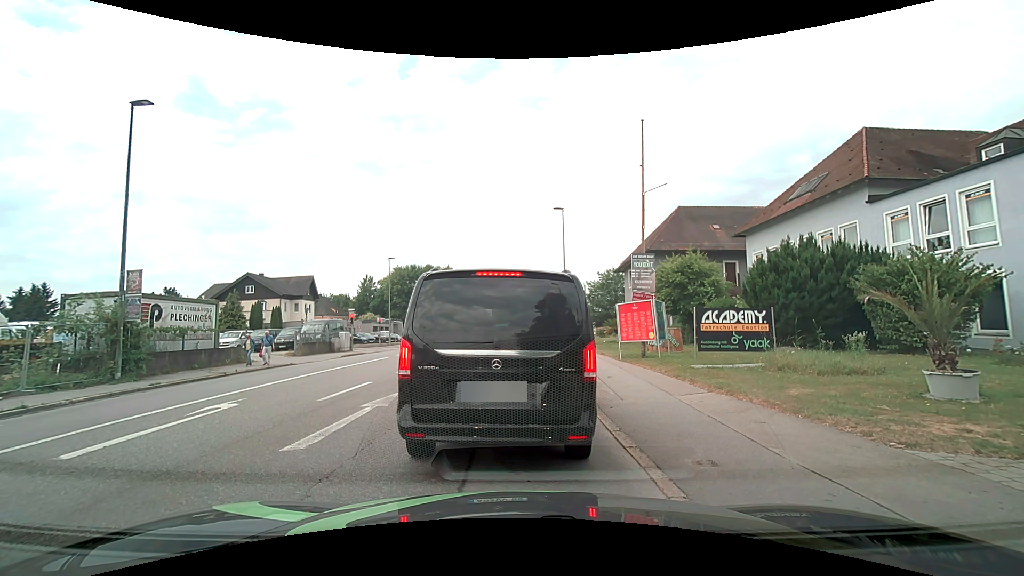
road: tertiary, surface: asphalt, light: Day
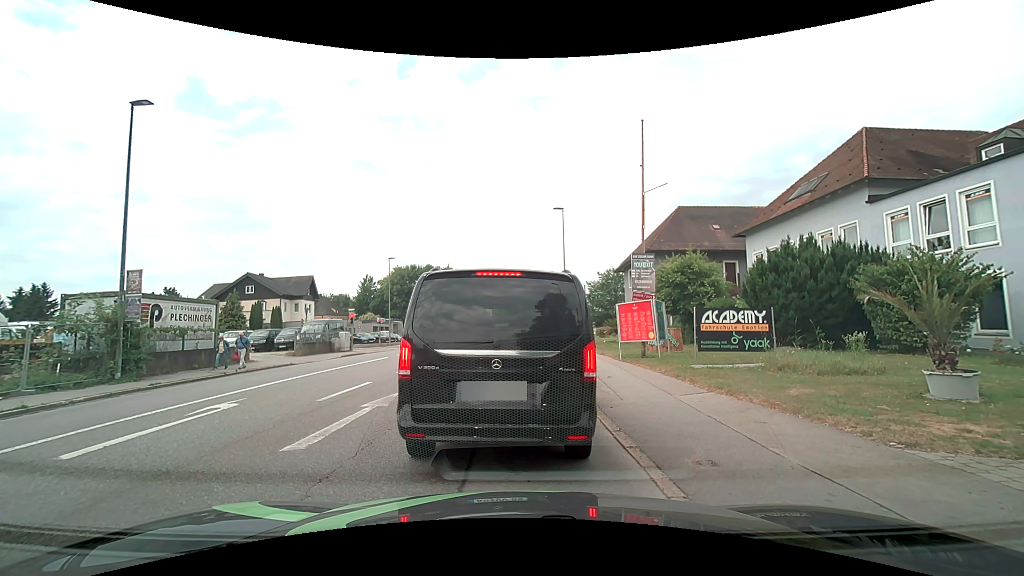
(0.0, 0.0) m; 0°
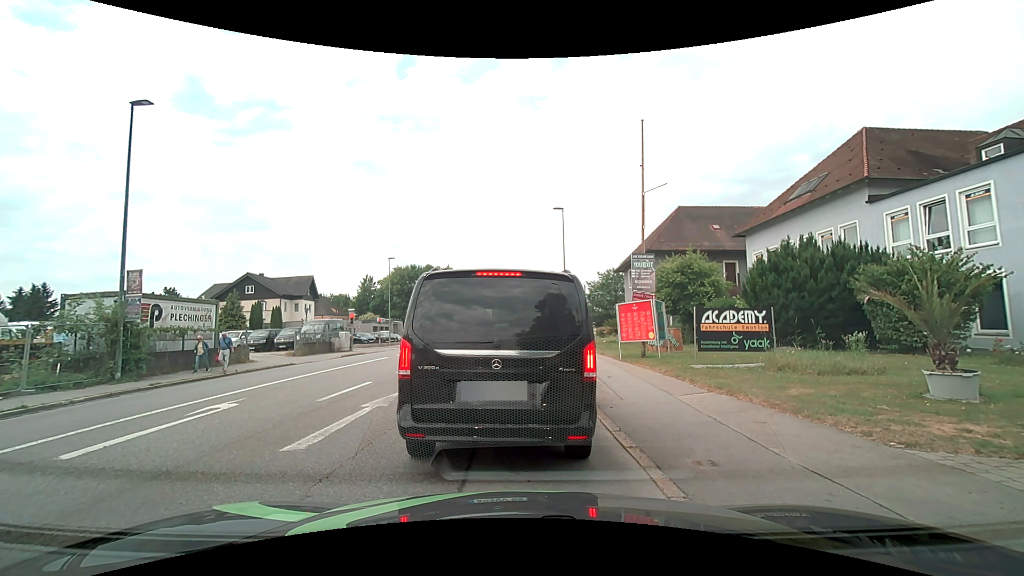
(0.0, 0.0) m; 0°
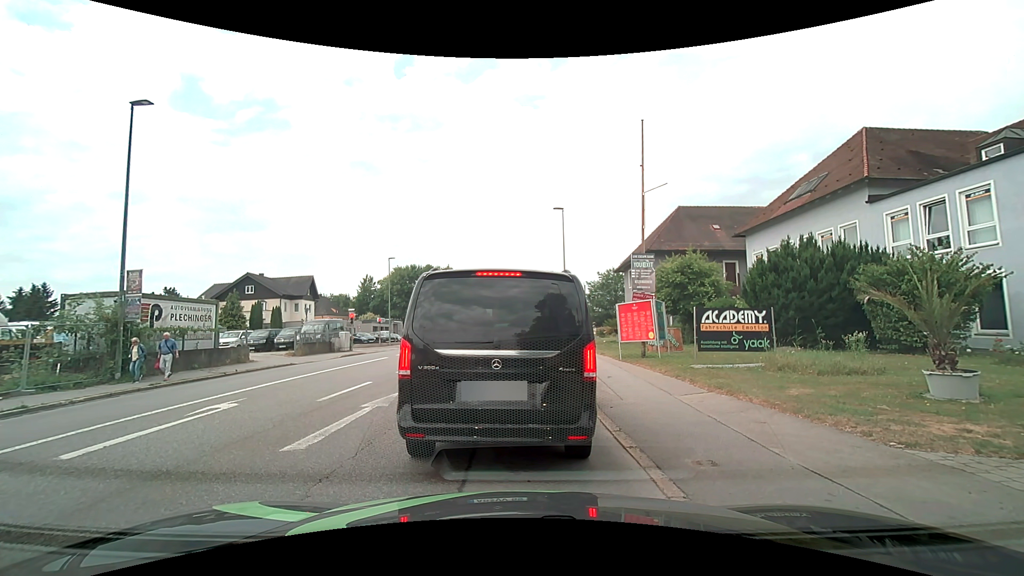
(0.0, 0.0) m; 0°
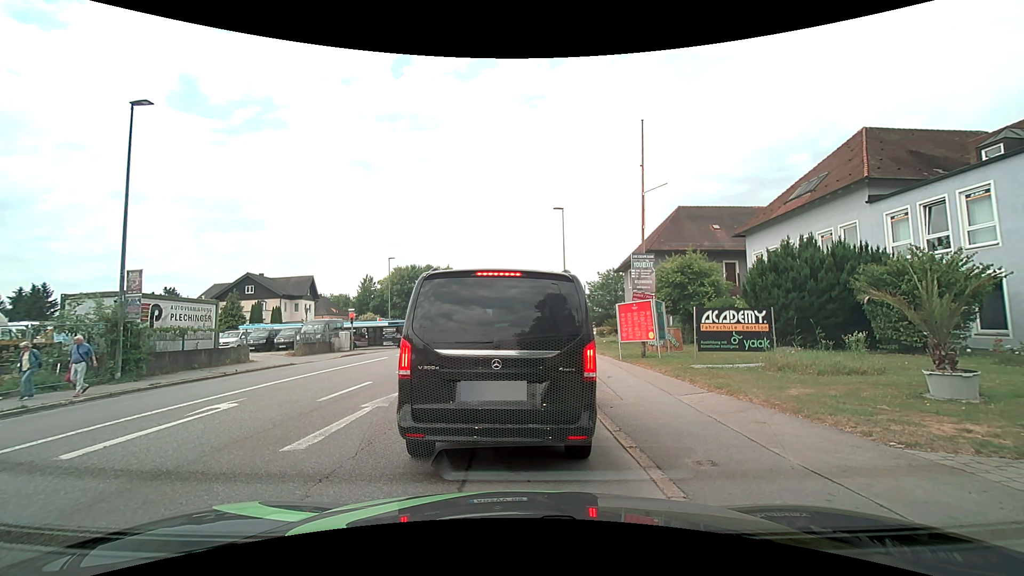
(0.0, 0.0) m; 0°
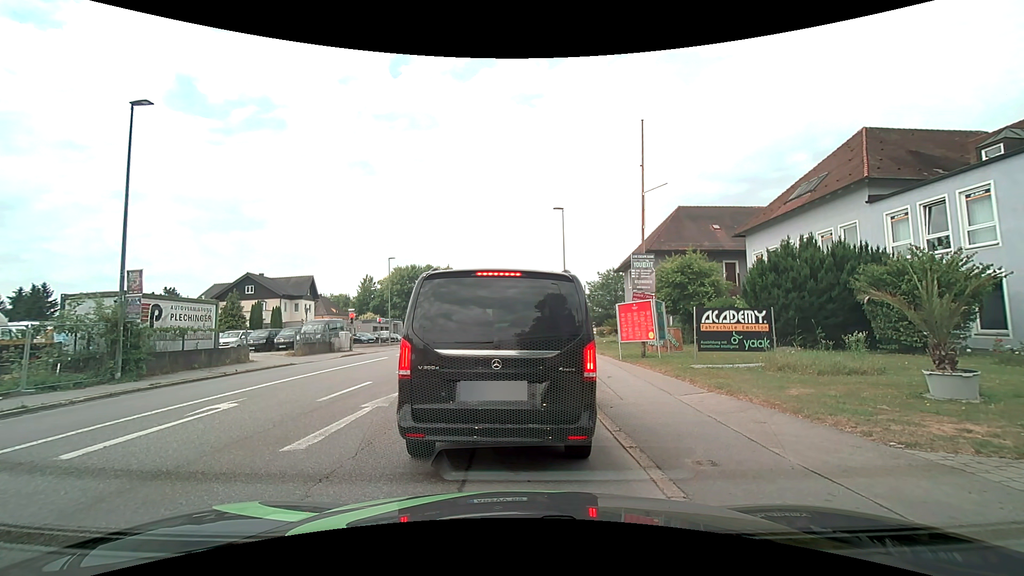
(0.0, 0.0) m; 0°
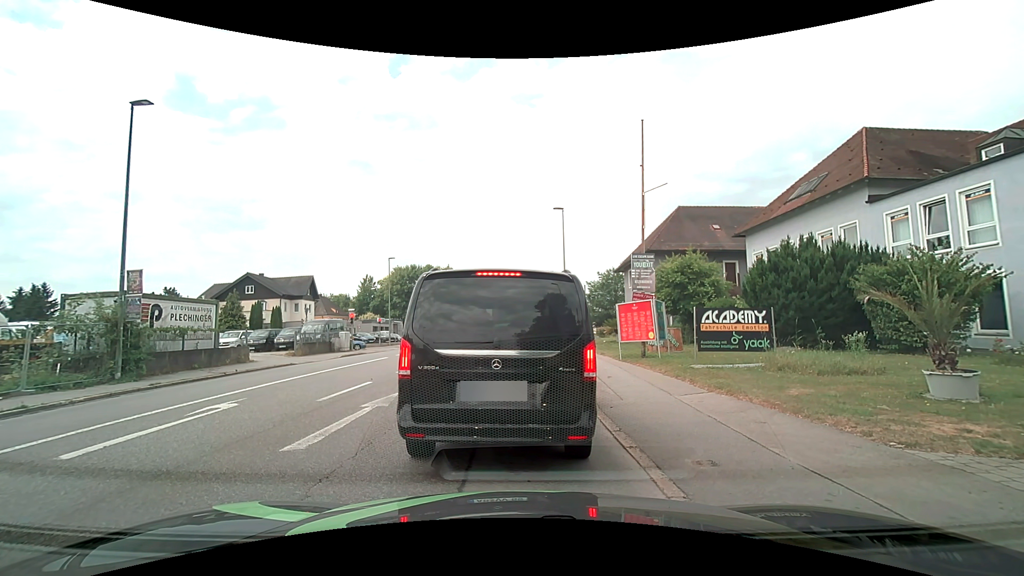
(0.0, 0.0) m; 0°
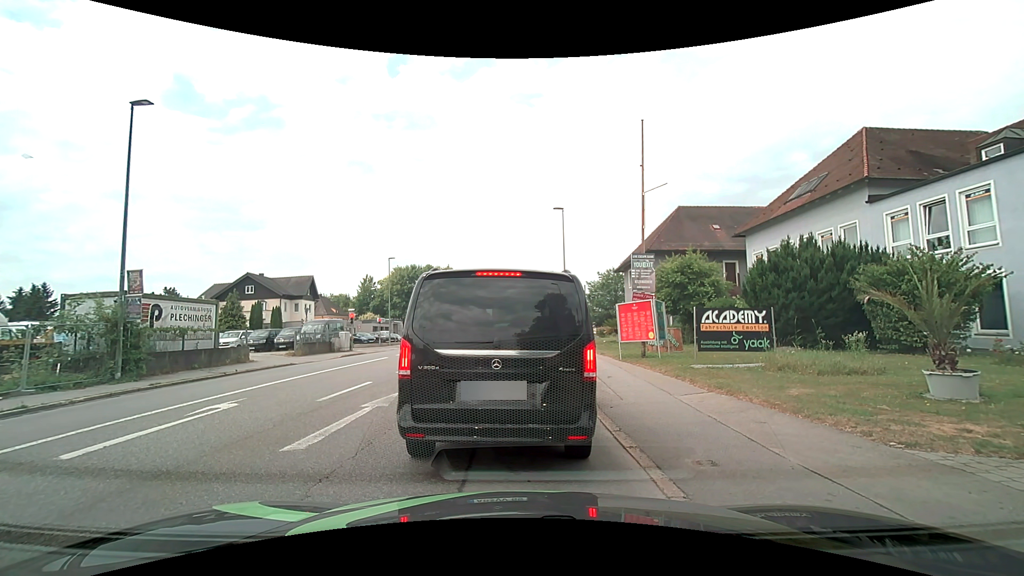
(0.0, 0.0) m; 0°
